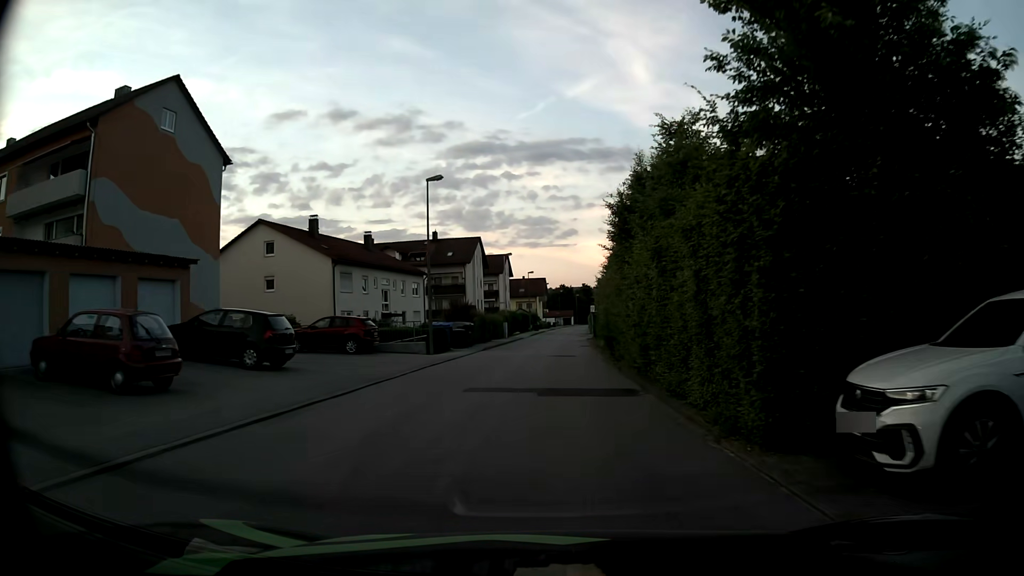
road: unclassified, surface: asphalt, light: Day
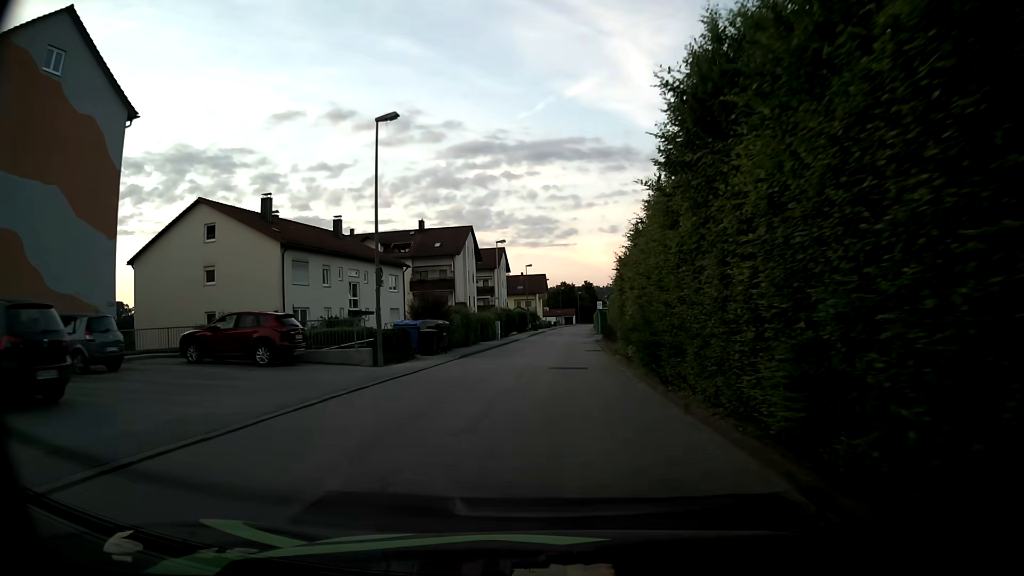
(-0.1, +9.6) m; 0°
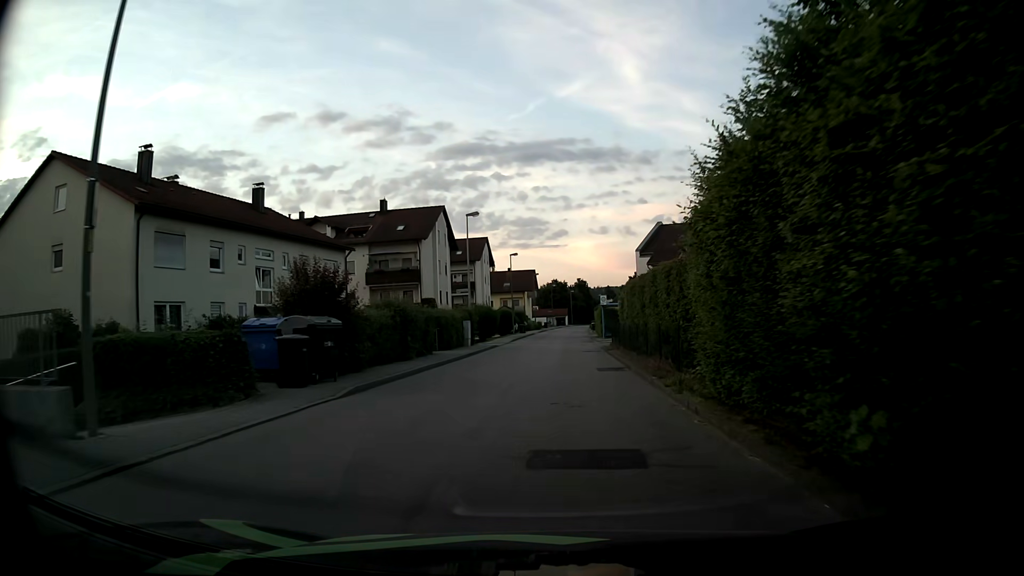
(+0.1, +14.3) m; +1°
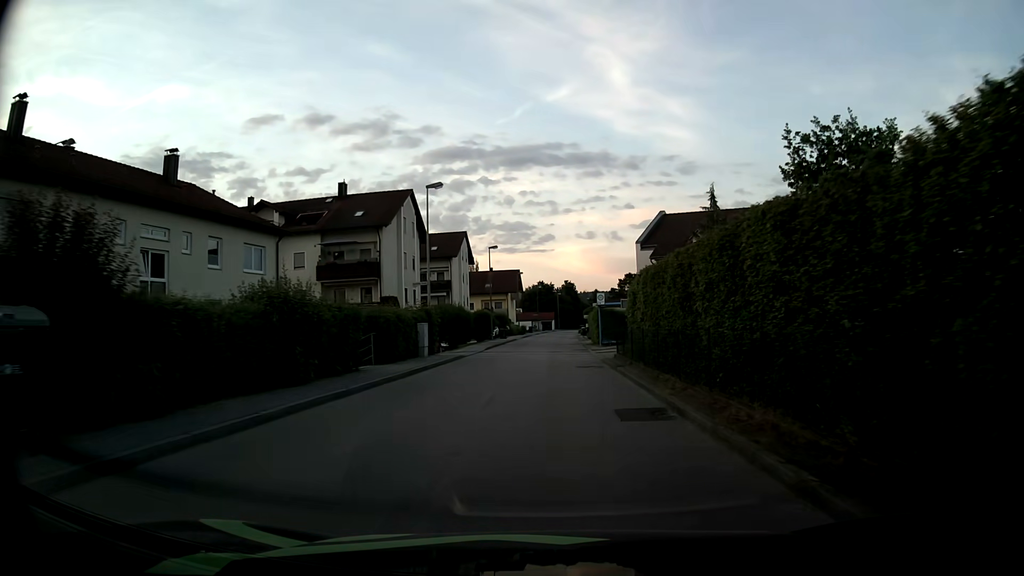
(+0.1, +9.6) m; +1°
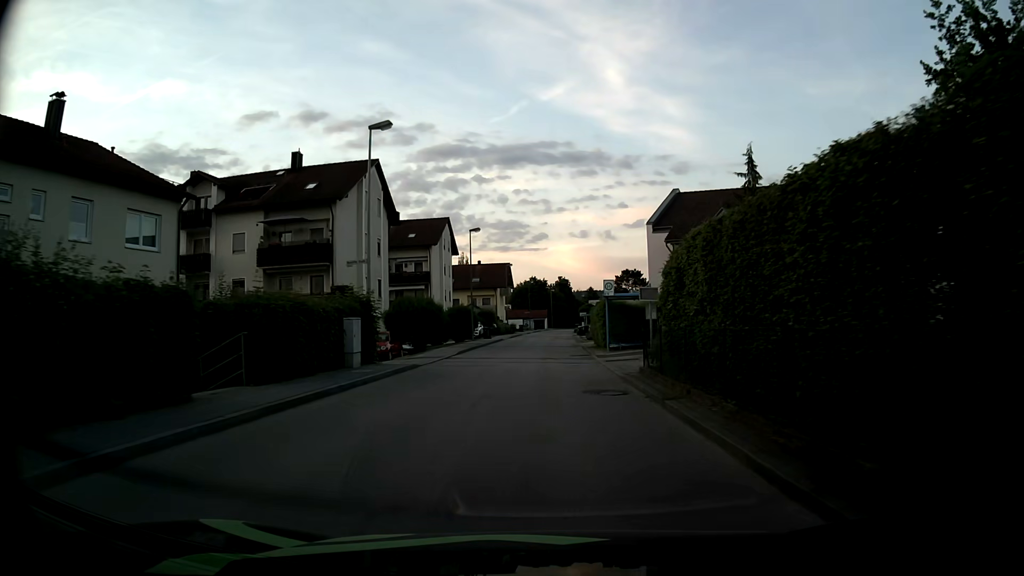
(+0.2, +9.6) m; +1°
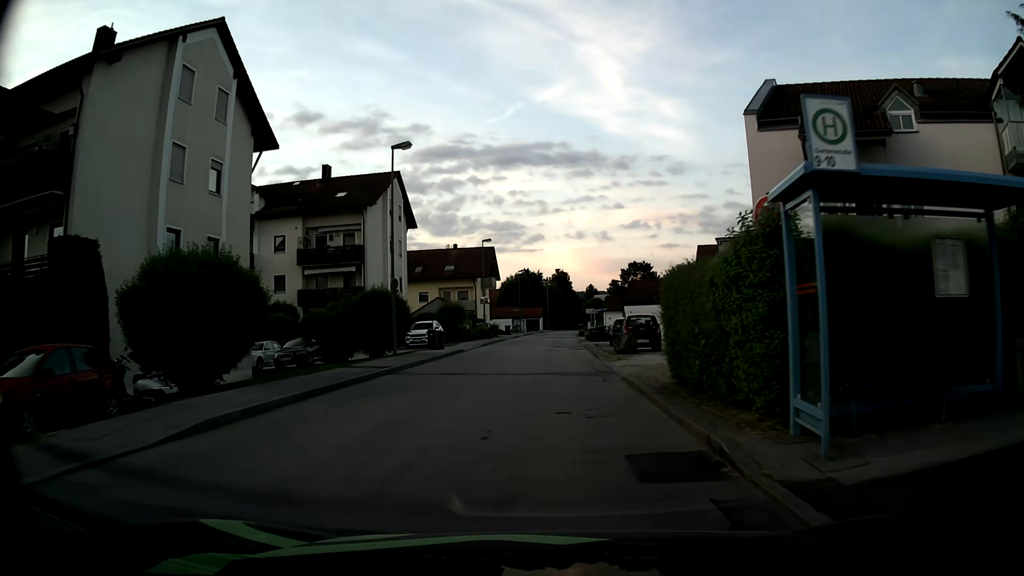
(+0.1, +23.9) m; 0°
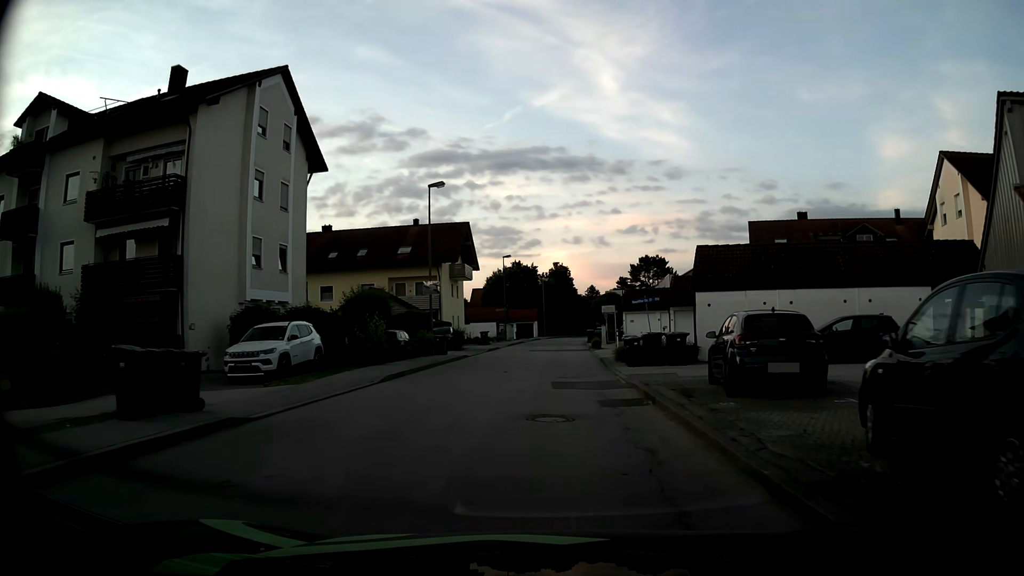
(+0.3, +23.8) m; +1°
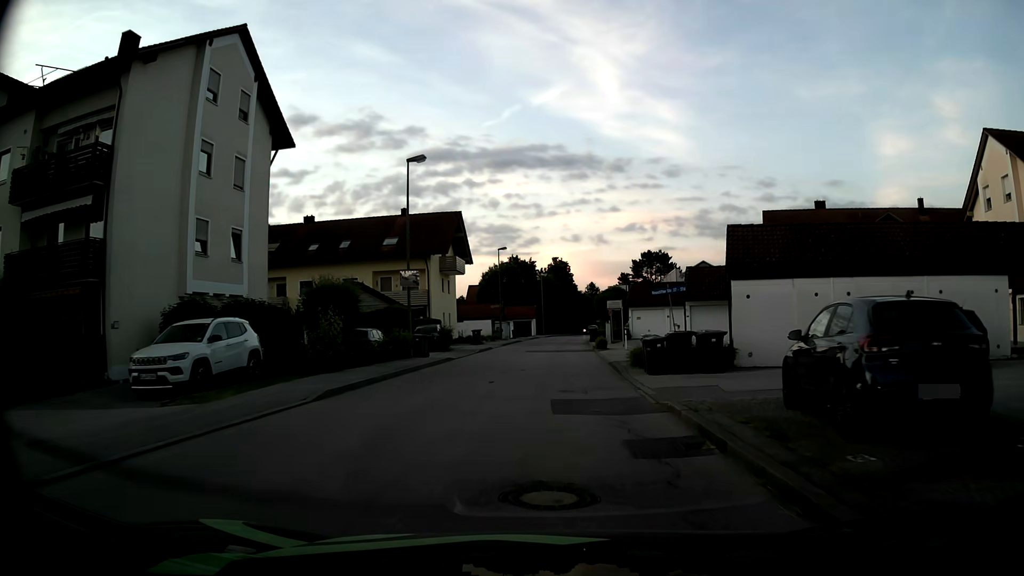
(0.0, +4.8) m; 0°
(0, +10) (0, +20) (0, +30) (+1, +40) (+1, +50) (+1, +60) (+2, +70) (+3, +80) (+5, +90) (+7, +100) m
